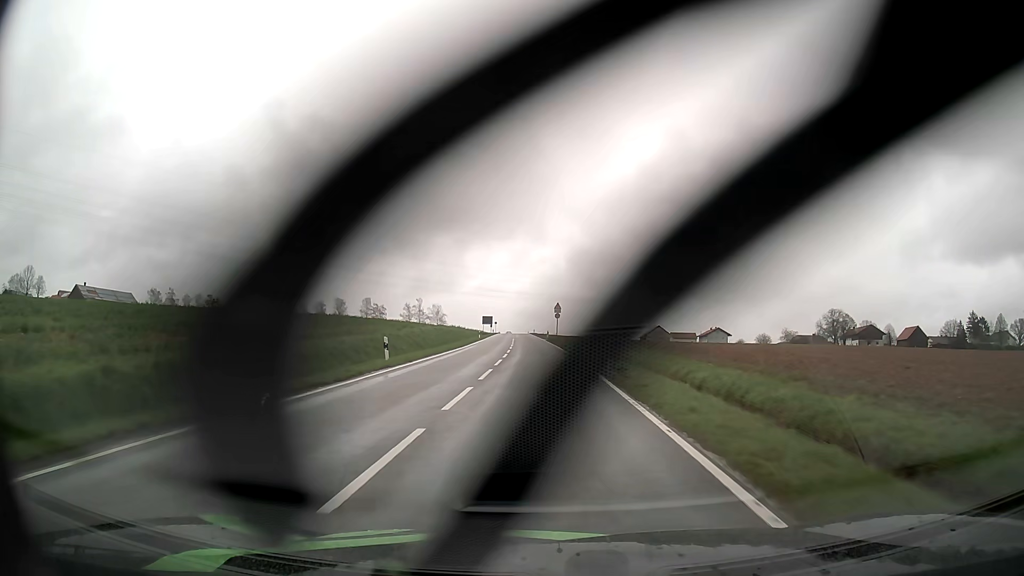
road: tertiary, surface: asphalt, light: Day
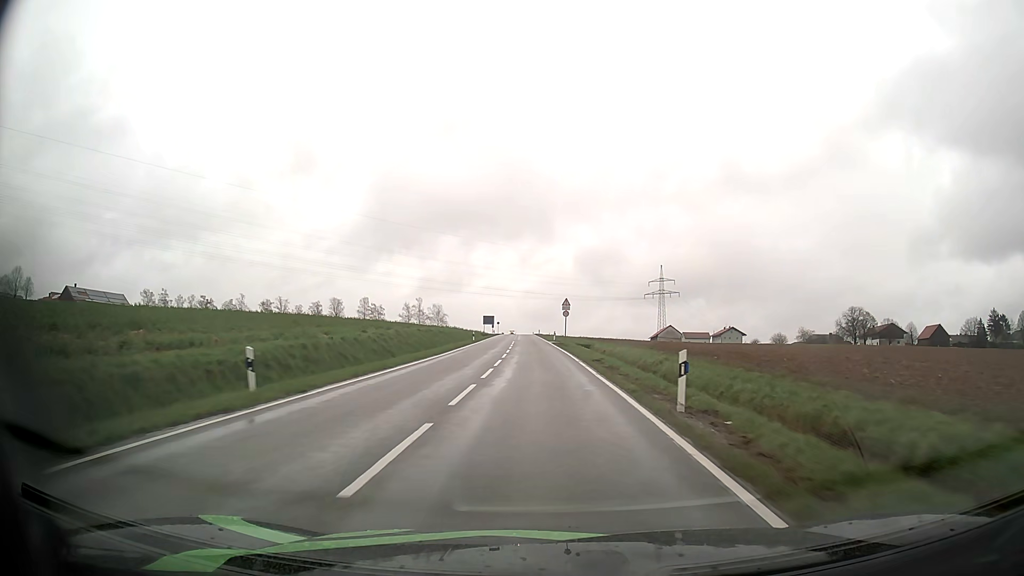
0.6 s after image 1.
(0.0, +12.1) m; 0°
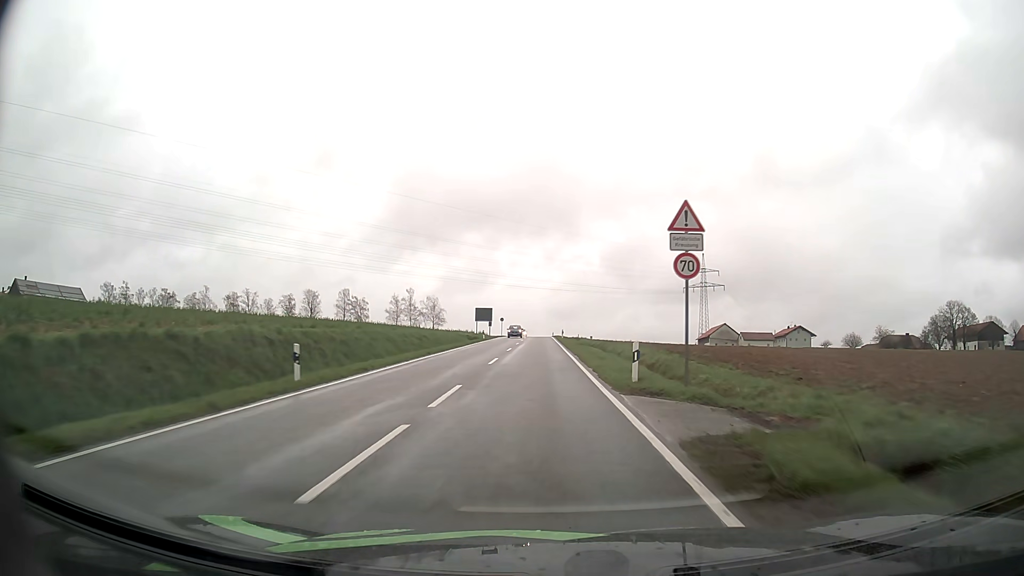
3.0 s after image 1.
(-0.9, +50.2) m; -2°
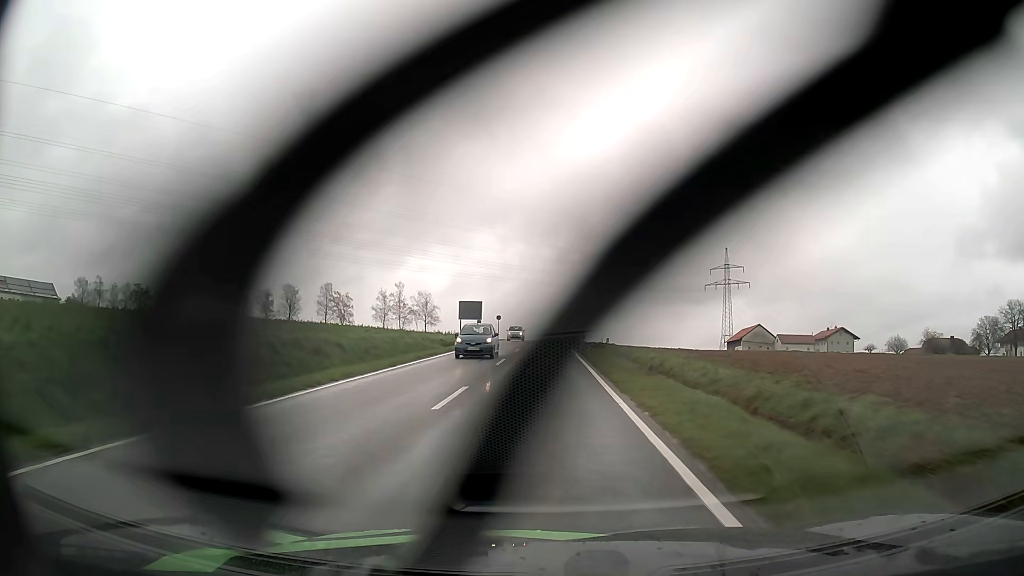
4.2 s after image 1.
(-0.2, +25.1) m; -1°
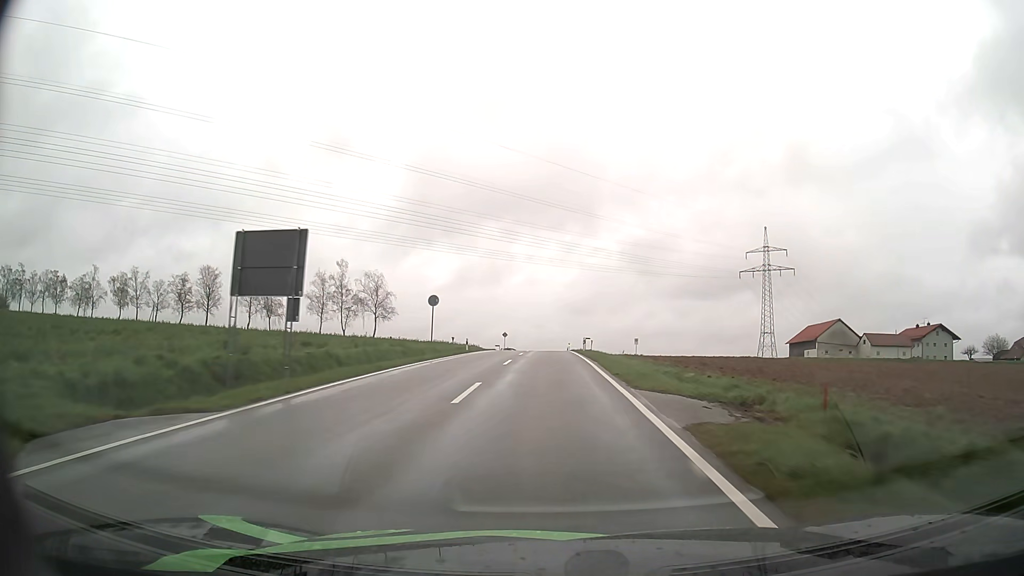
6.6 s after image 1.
(0.0, +49.1) m; 0°
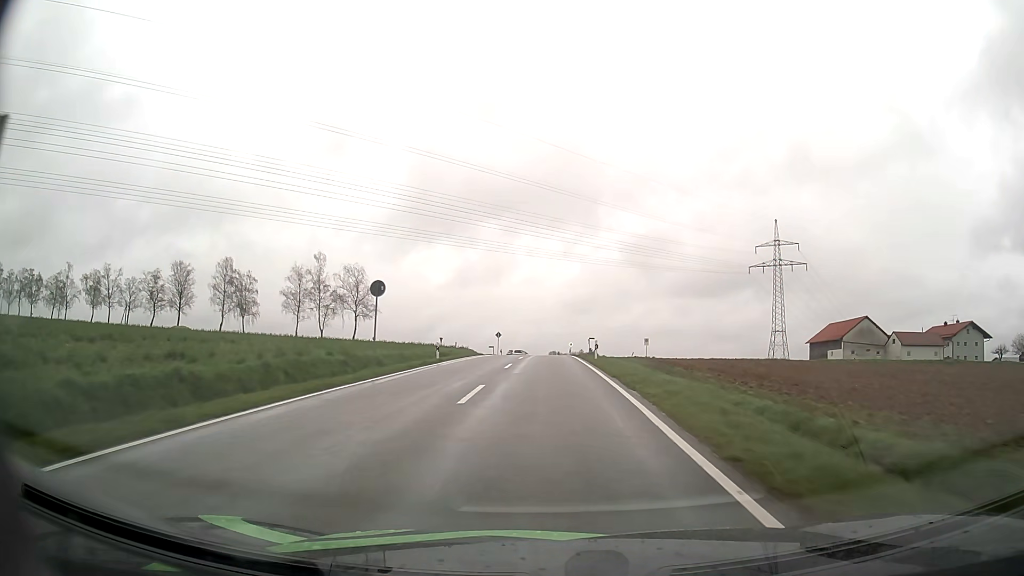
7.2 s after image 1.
(0.0, +11.8) m; 0°
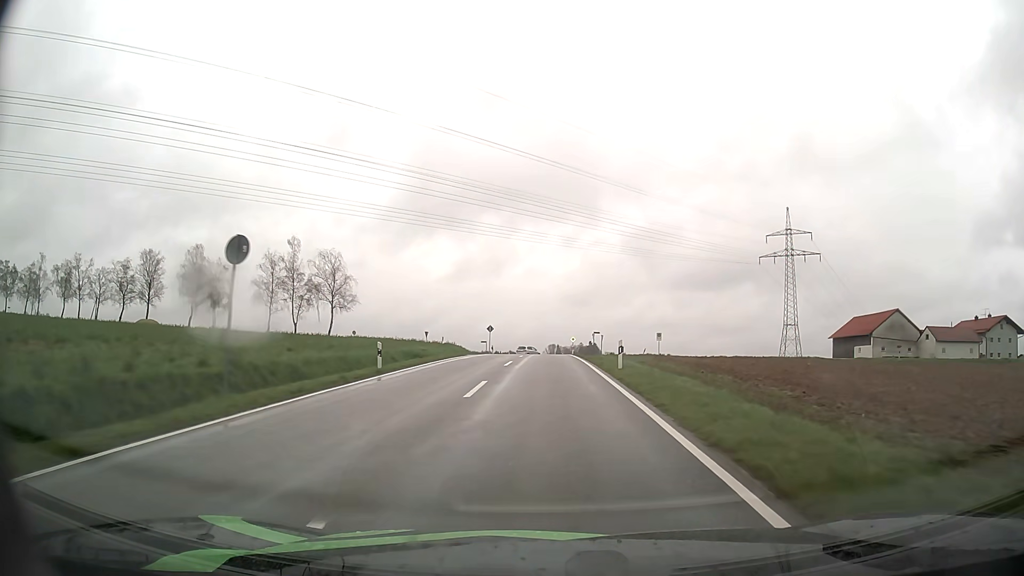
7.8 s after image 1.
(0.0, +11.4) m; 0°
